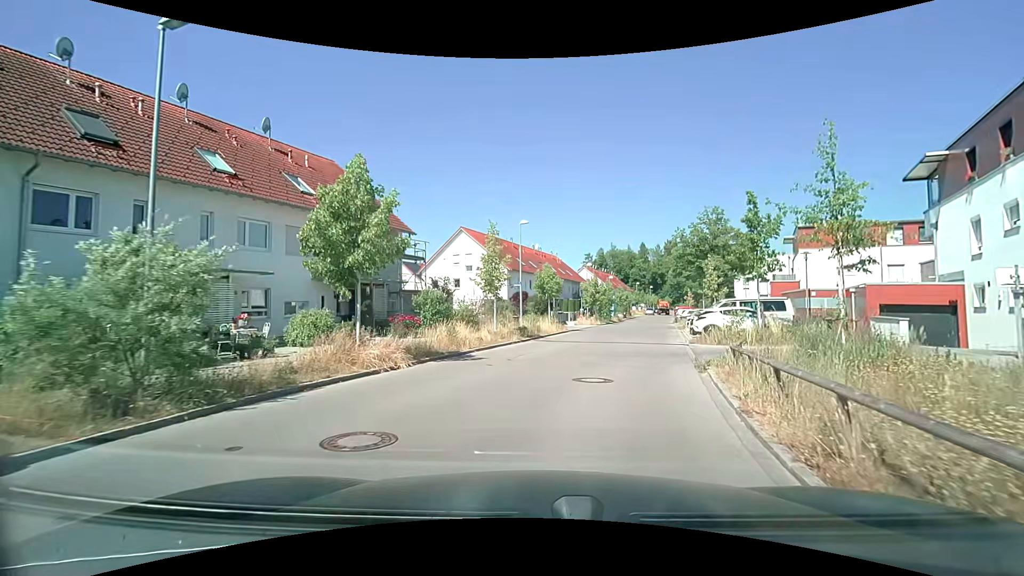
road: residential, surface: asphalt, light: Day
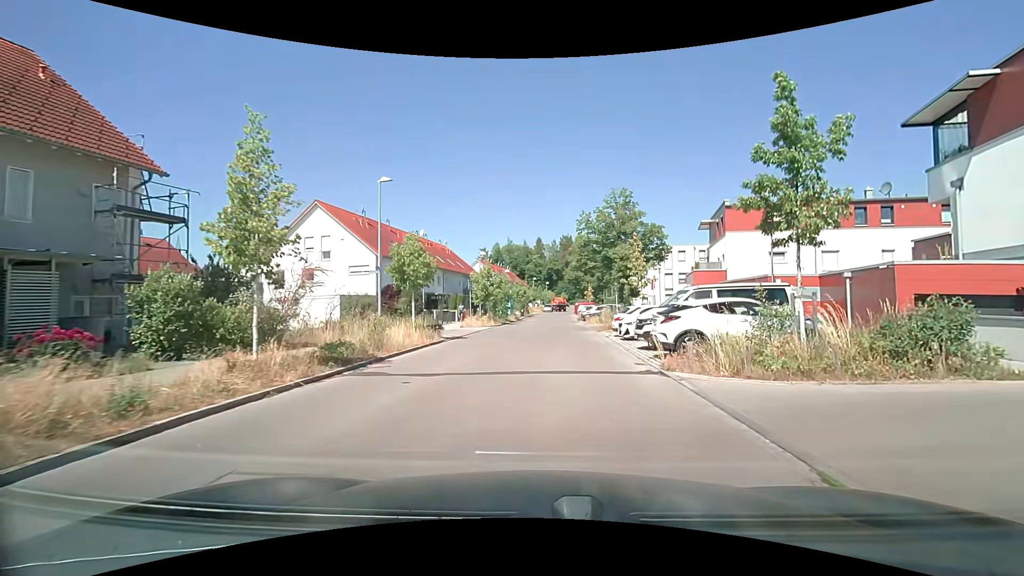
(+1.2, +11.6) m; +12°
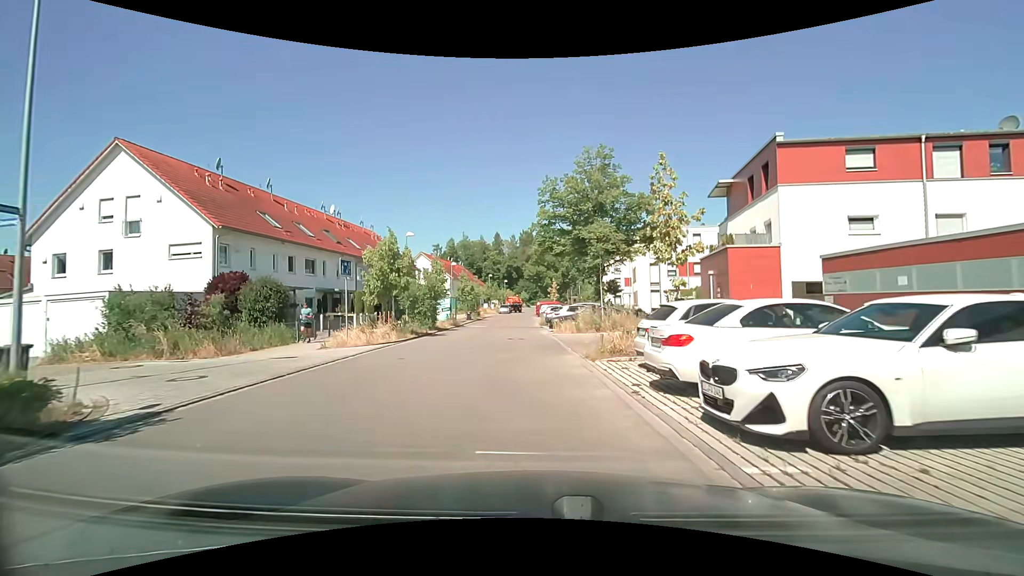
(+1.0, +16.0) m; +4°
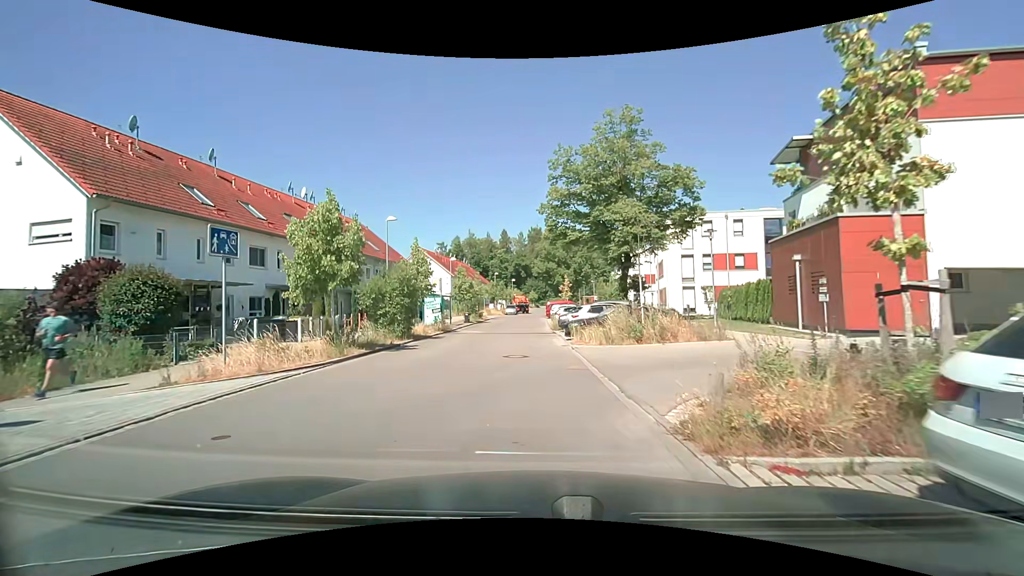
(+0.1, +8.2) m; 0°
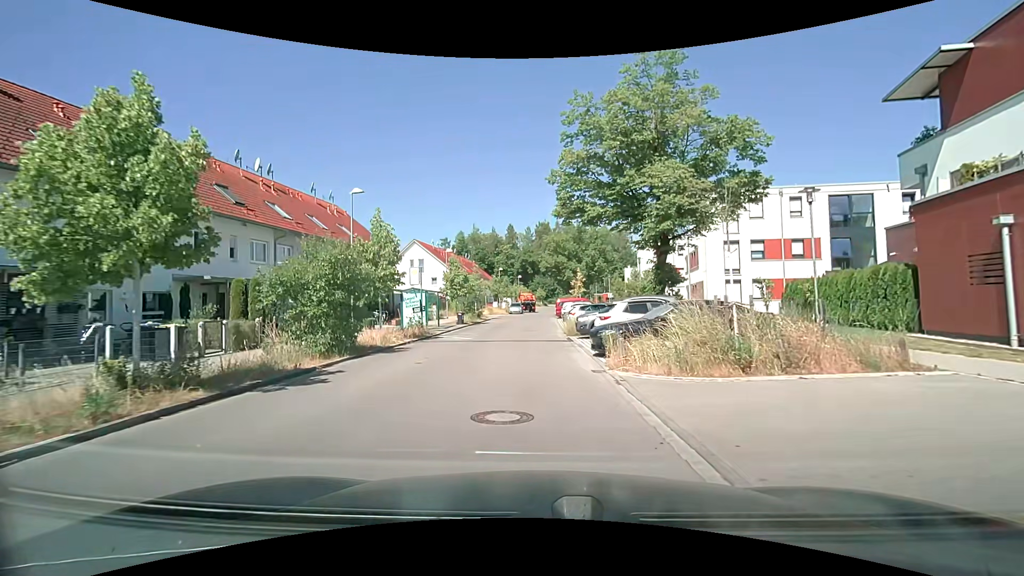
(-0.1, +8.2) m; 0°
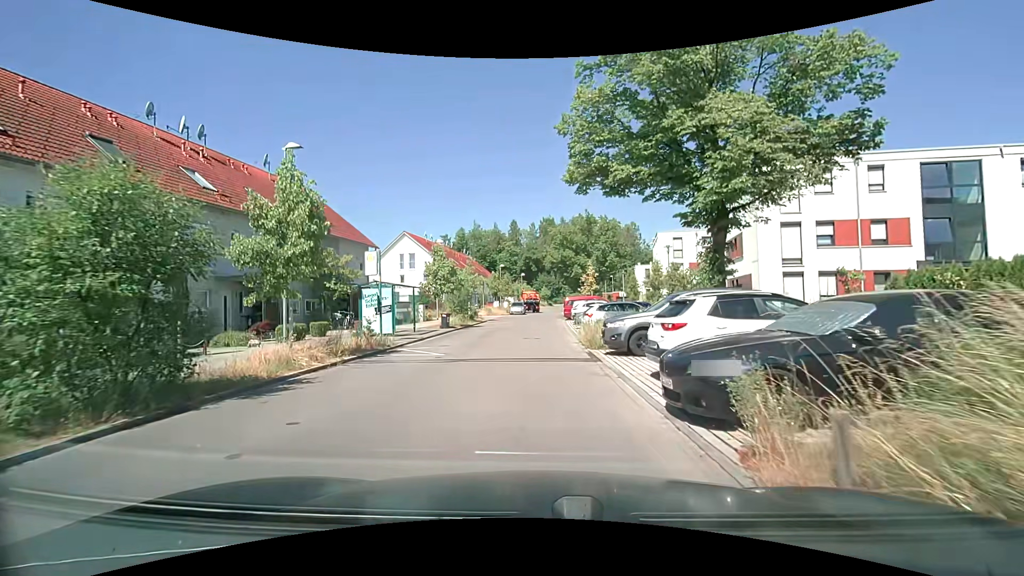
(-0.1, +7.7) m; -1°
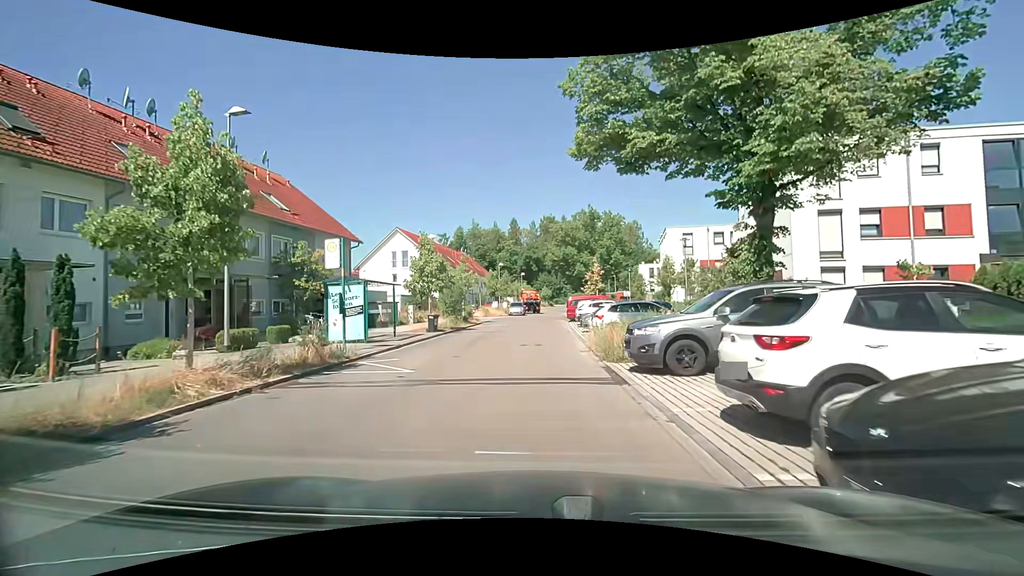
(0.0, +3.7) m; 0°
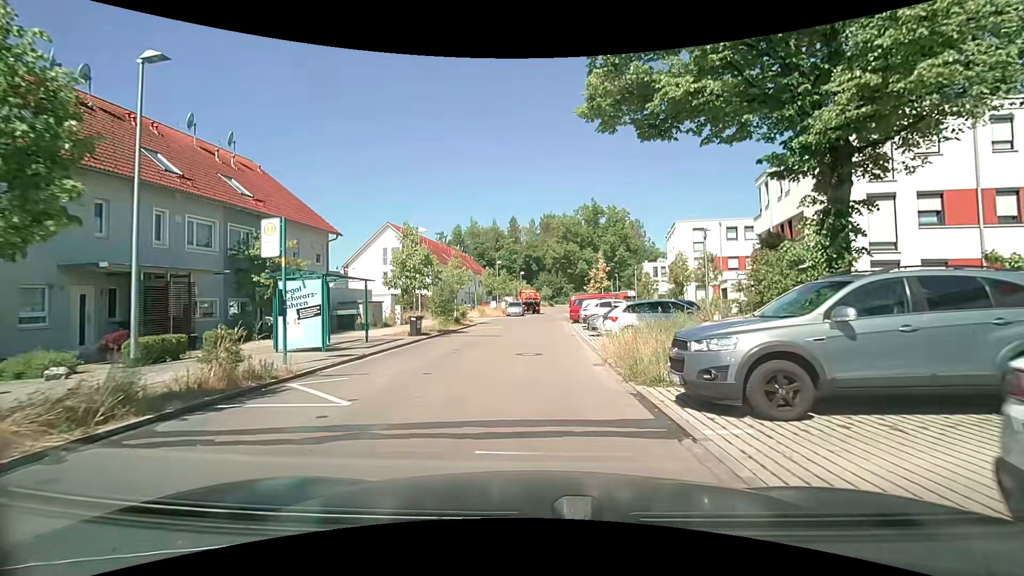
(0.0, +3.7) m; 0°
